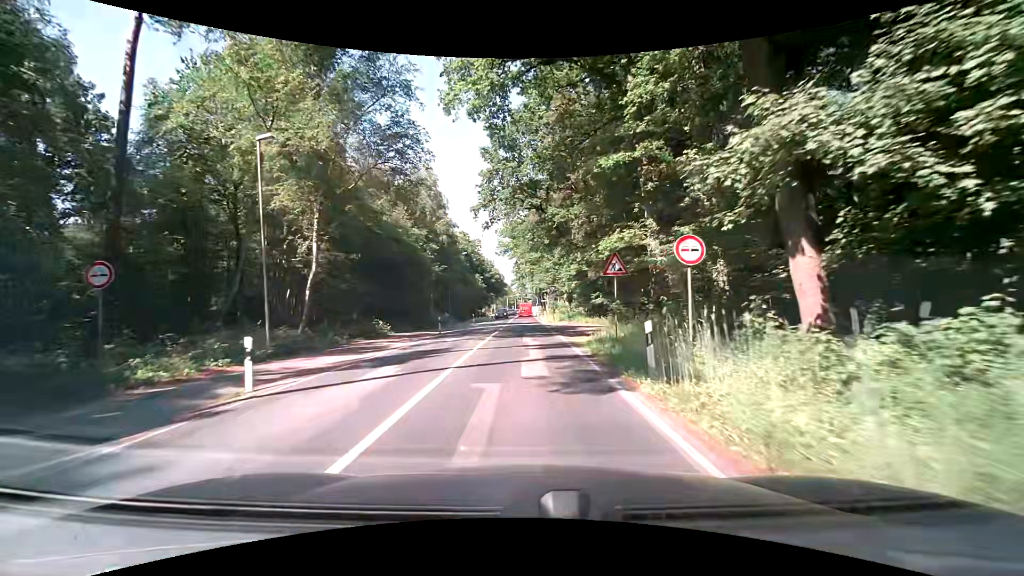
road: secondary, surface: asphalt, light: Day
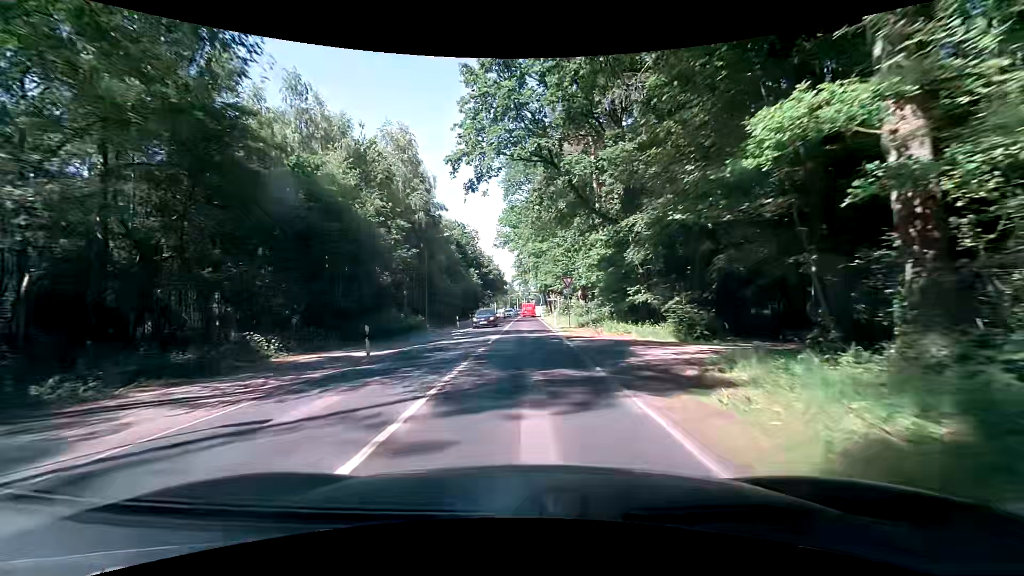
(-0.1, +14.9) m; -1°
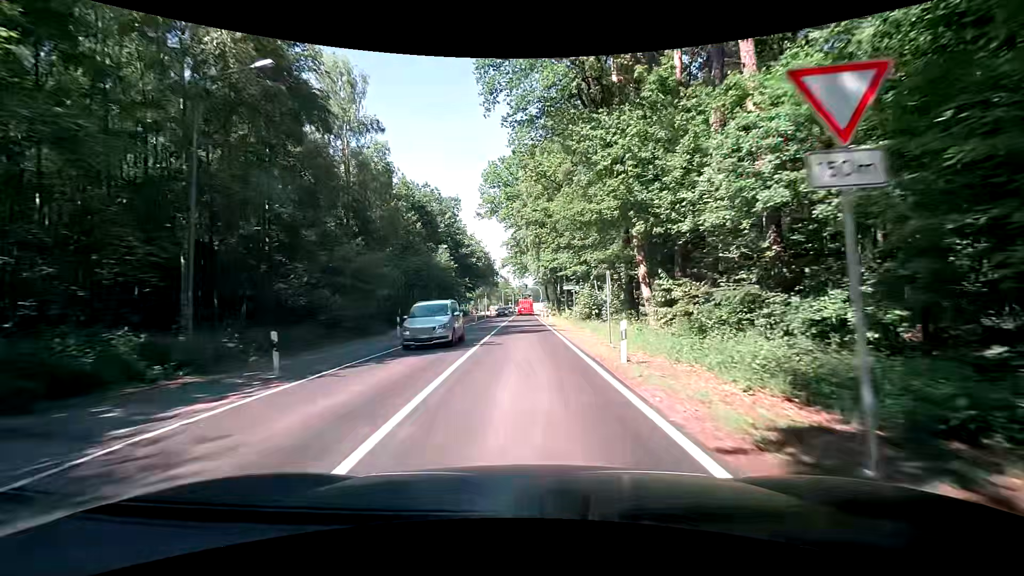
(+0.5, +29.8) m; +1°
